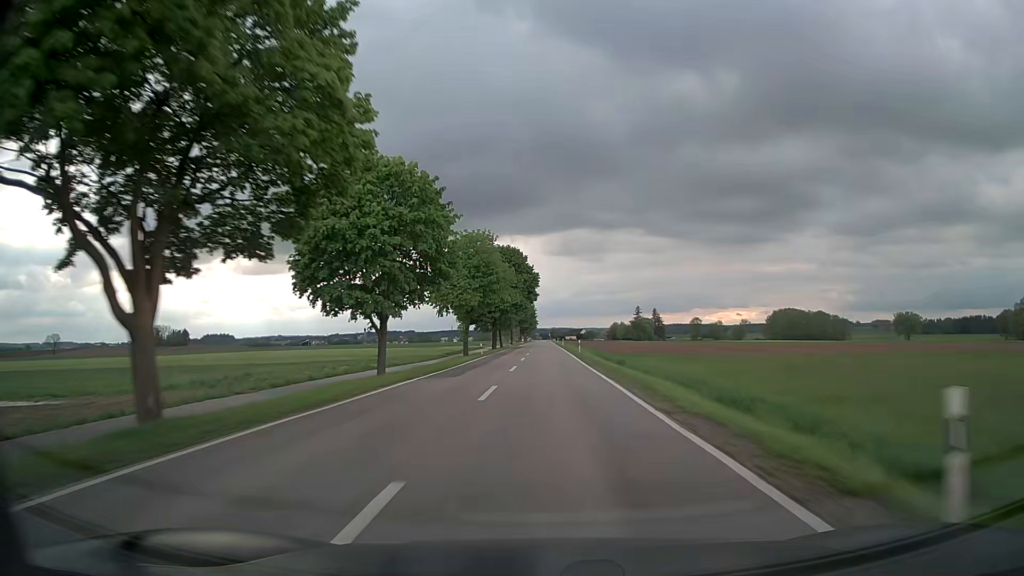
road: secondary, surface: asphalt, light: Day
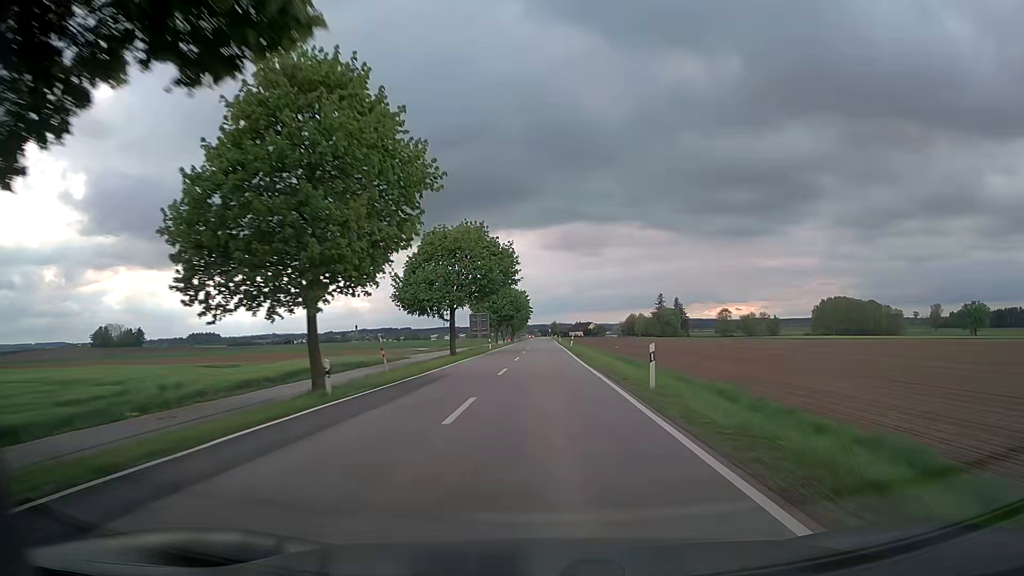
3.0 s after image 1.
(+0.2, +87.4) m; 0°
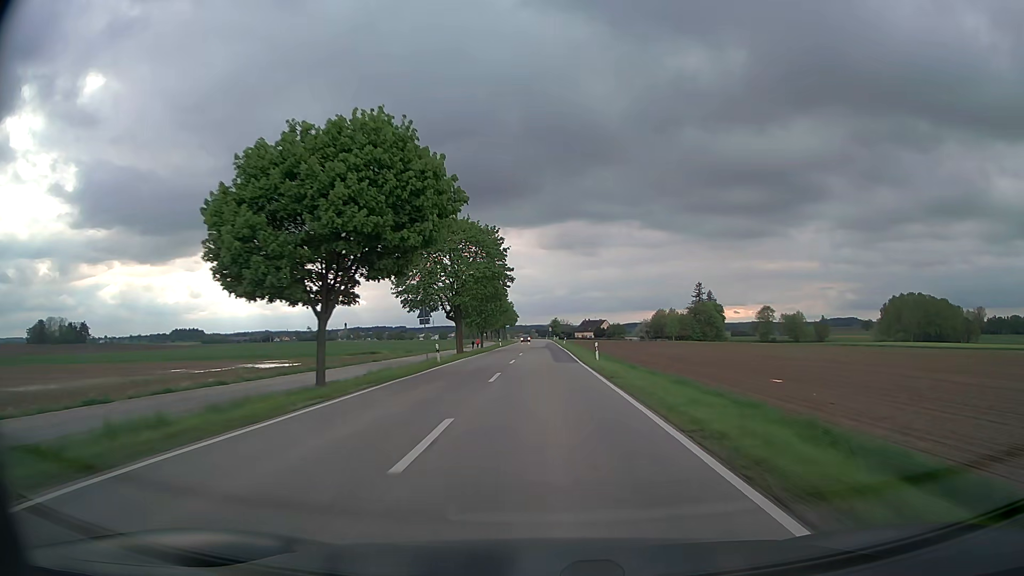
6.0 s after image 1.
(+0.1, +87.3) m; 0°
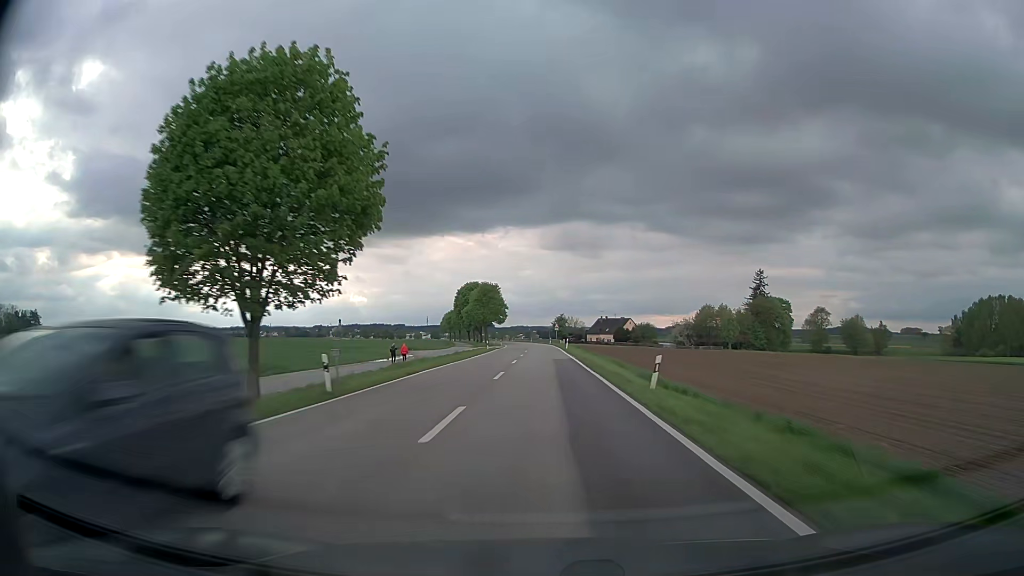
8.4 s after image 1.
(+0.1, +69.8) m; 0°
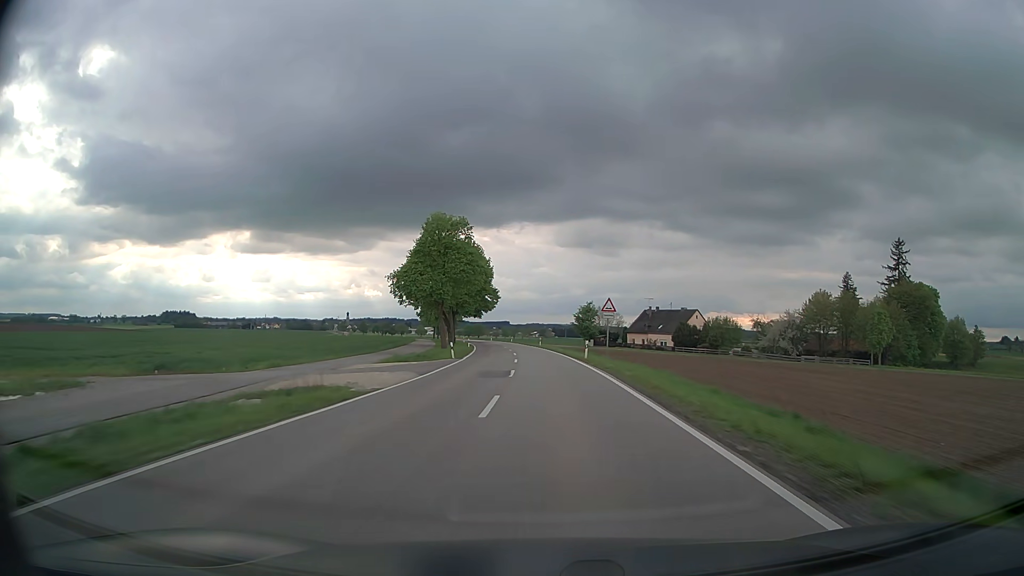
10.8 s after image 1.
(-0.7, +69.8) m; -1°
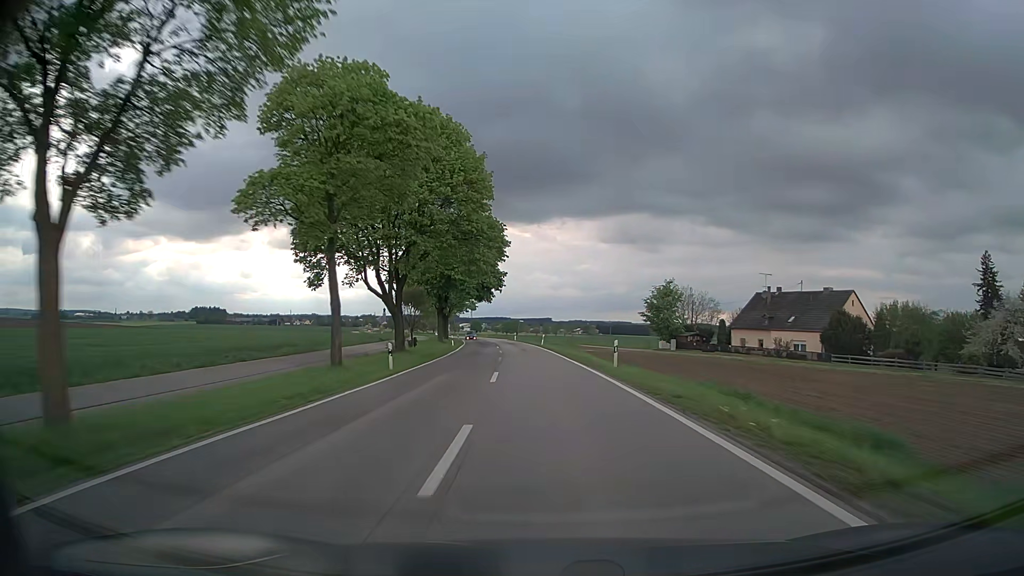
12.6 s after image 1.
(-1.4, +52.3) m; -3°
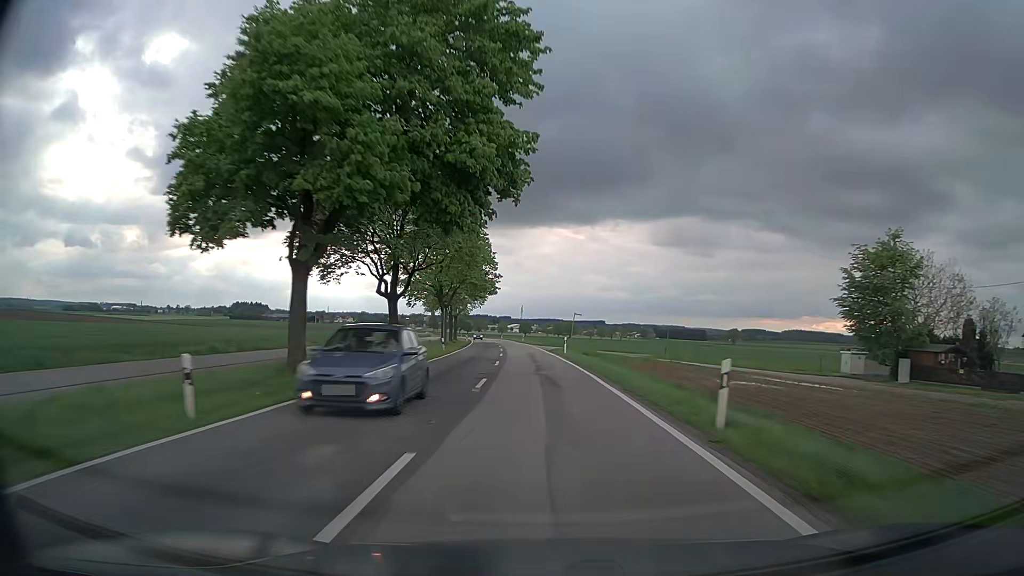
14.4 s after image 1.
(-1.9, +49.9) m; -4°
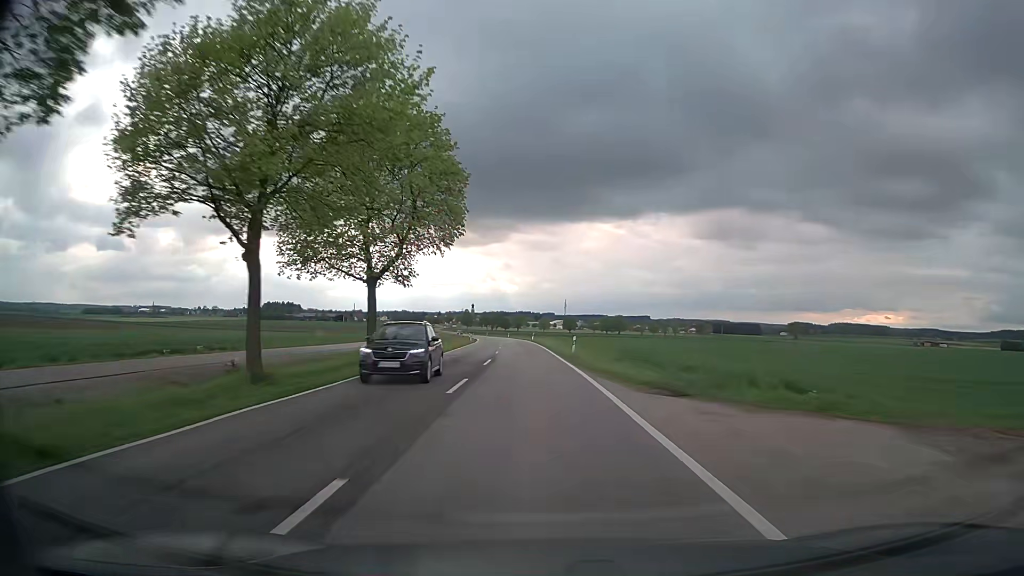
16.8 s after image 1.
(-2.2, +61.3) m; -4°
(0, +10) (0, +20) (-1, +30) (-1, +40) (-2, +50) (-2, +60) (-3, +70) (-4, +80) (-5, +90) (-6, +100) m
